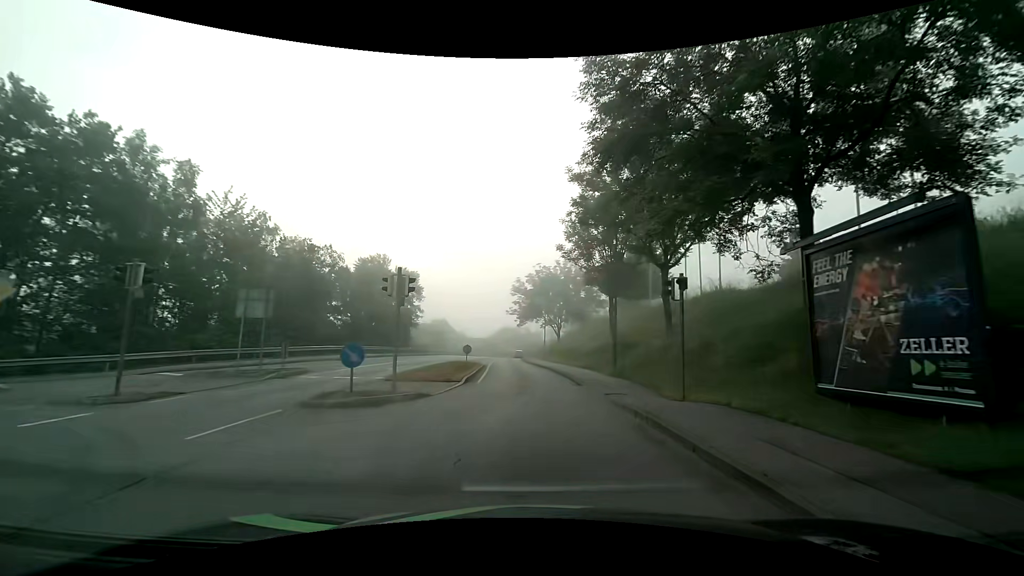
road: tertiary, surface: asphalt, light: Day
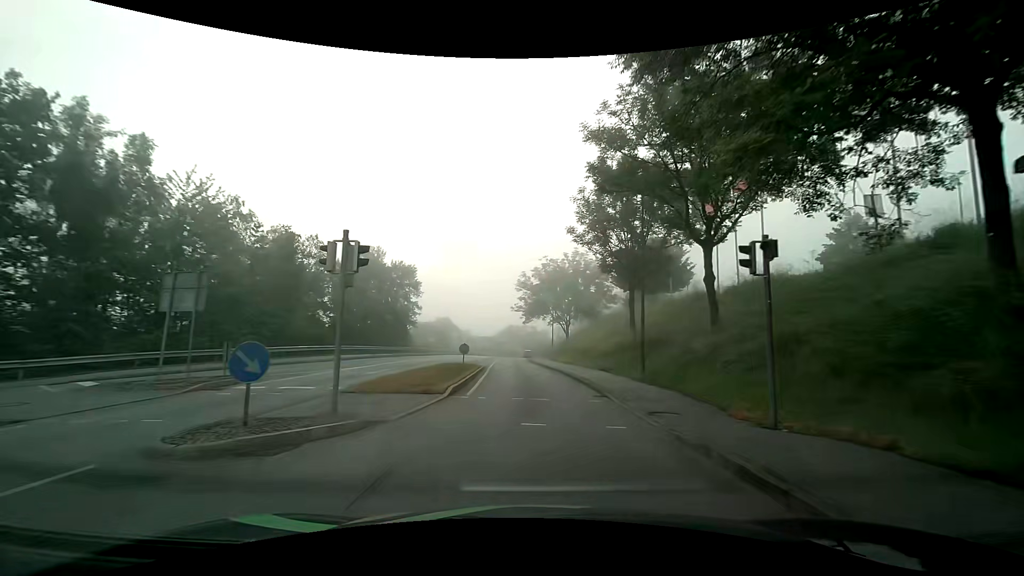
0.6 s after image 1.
(0.0, +4.9) m; -1°
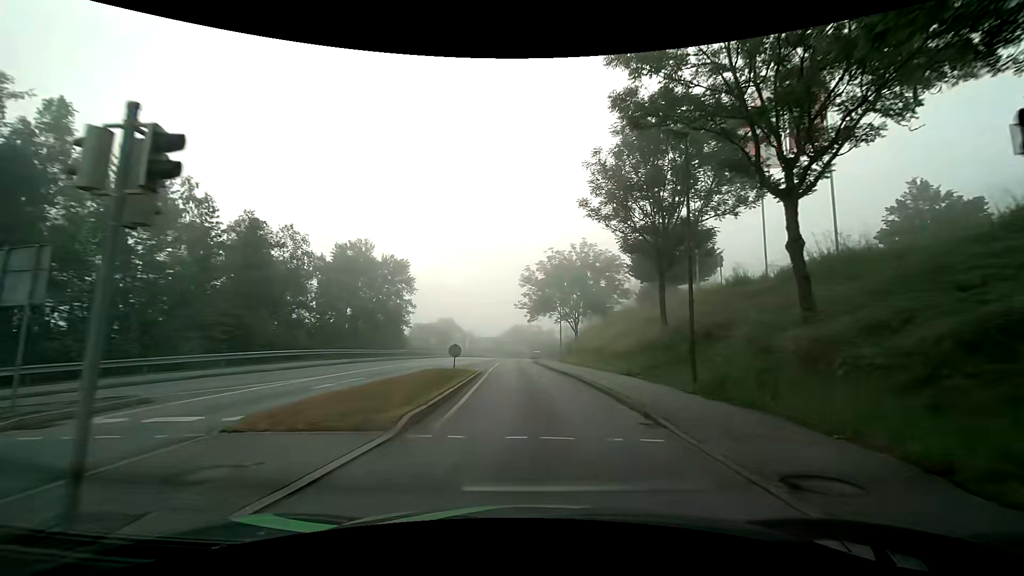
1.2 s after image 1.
(0.0, +5.7) m; 0°
(0, +10) (-1, +20) (-1, +30) (-2, +40) (-2, +50) (-3, +60) (-3, +70) (-2, +80) (-2, +90) (-1, +100) m
